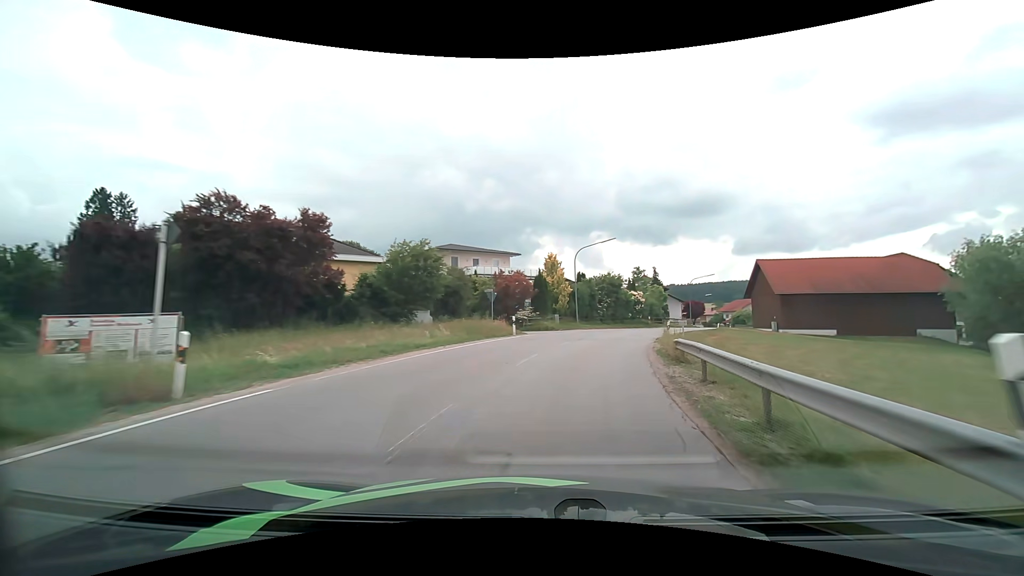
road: secondary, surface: asphalt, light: Day
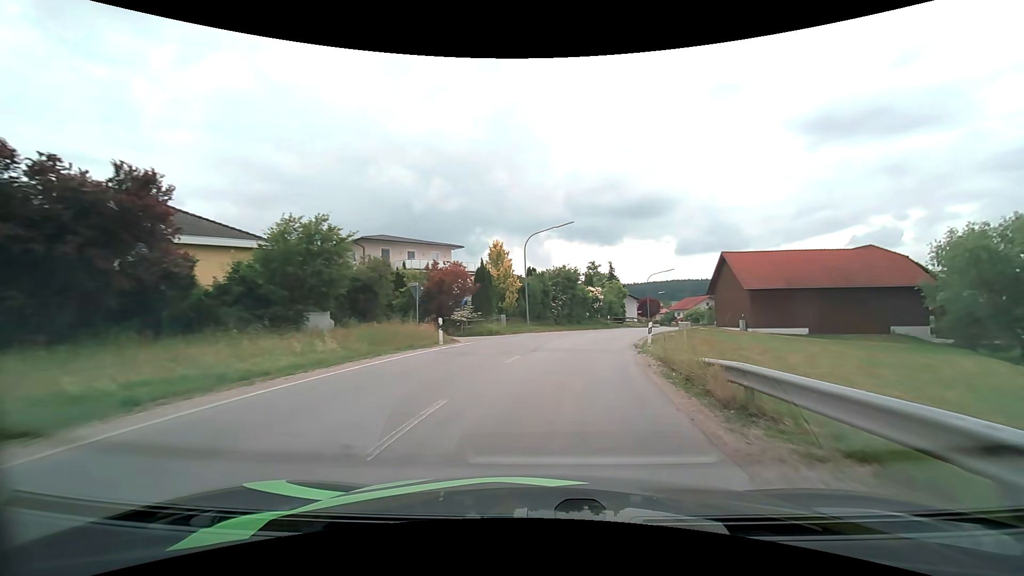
(+0.4, +7.9) m; +5°
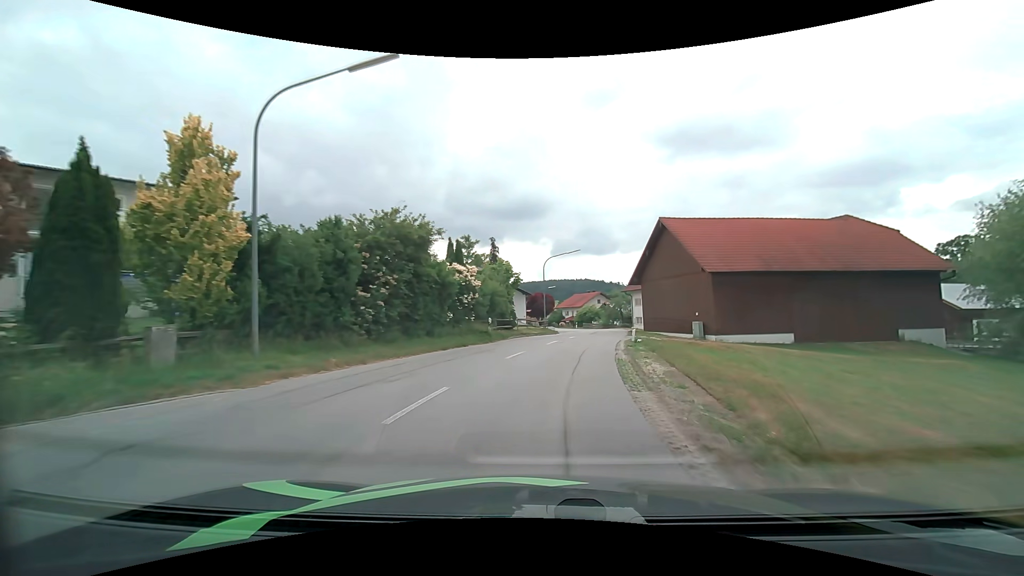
(+2.8, +23.0) m; +14°
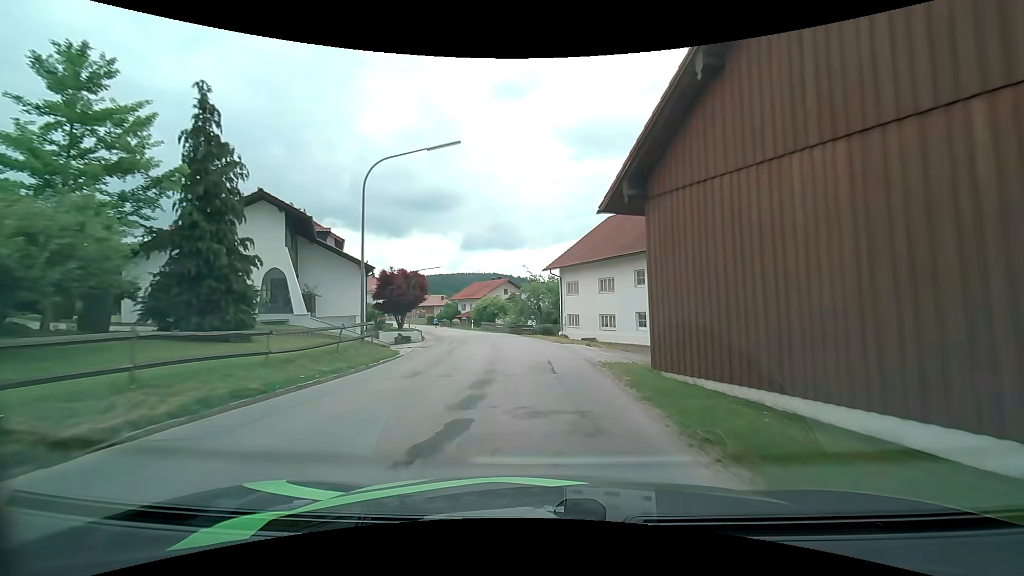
(+3.5, +30.2) m; +11°
(0, +10) (-1, +20) (-2, +30) (-4, +40) (-7, +49) (-10, +59) (-14, +68) (-19, +77) (-23, +86) (-28, +95) m
